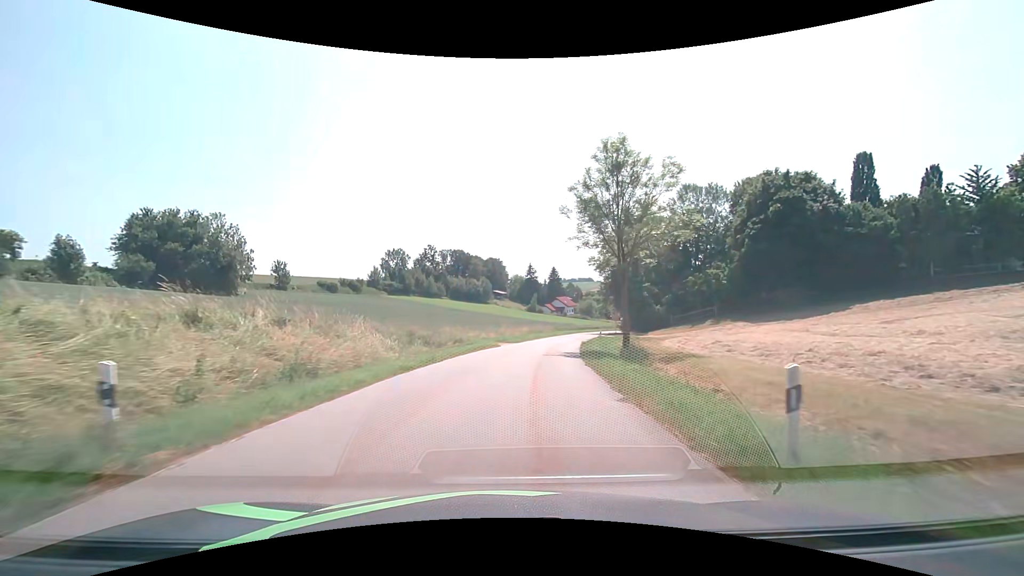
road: tertiary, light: Day
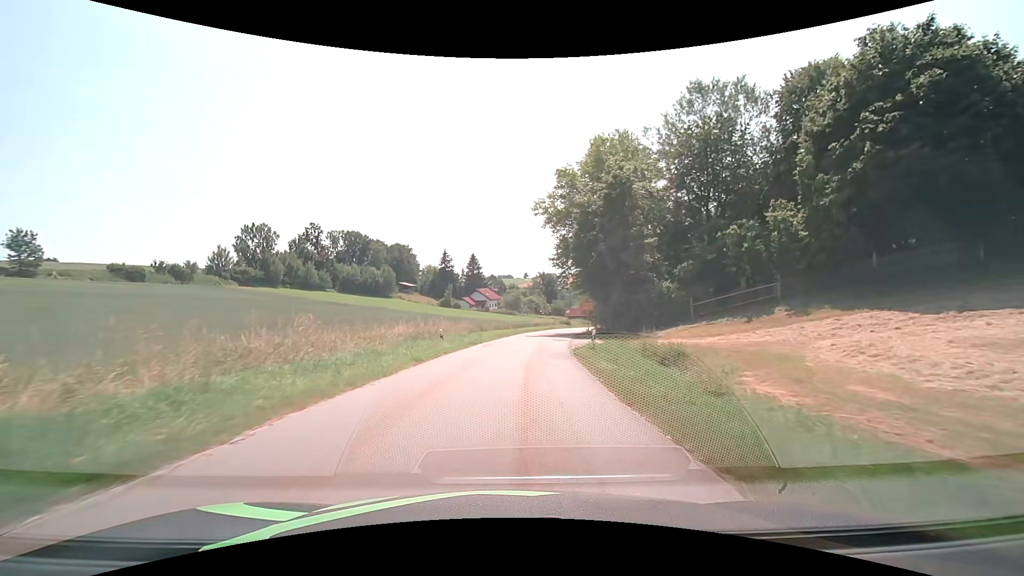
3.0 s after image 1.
(+3.5, +37.9) m; +10°
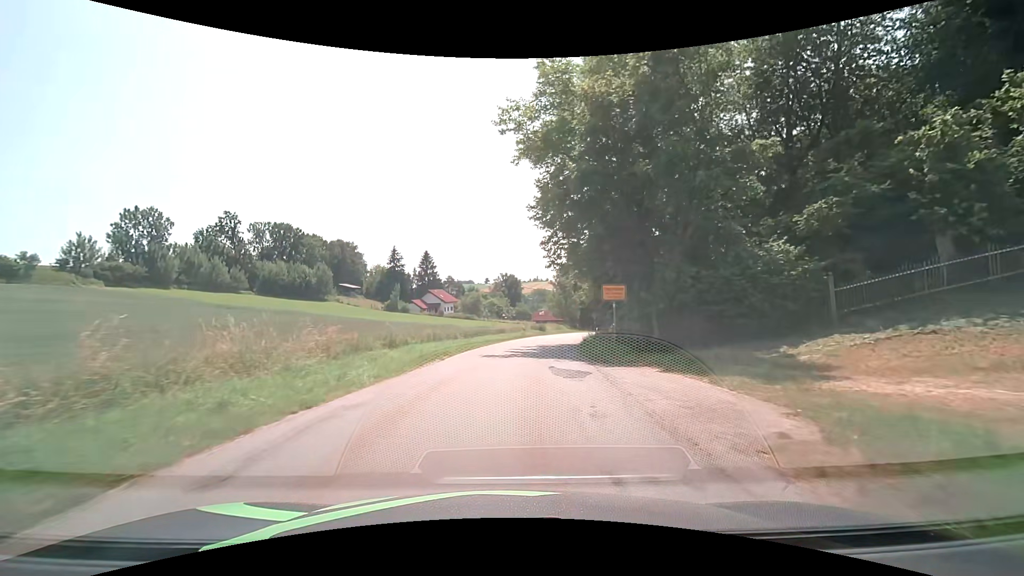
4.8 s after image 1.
(+0.8, +22.3) m; +4°
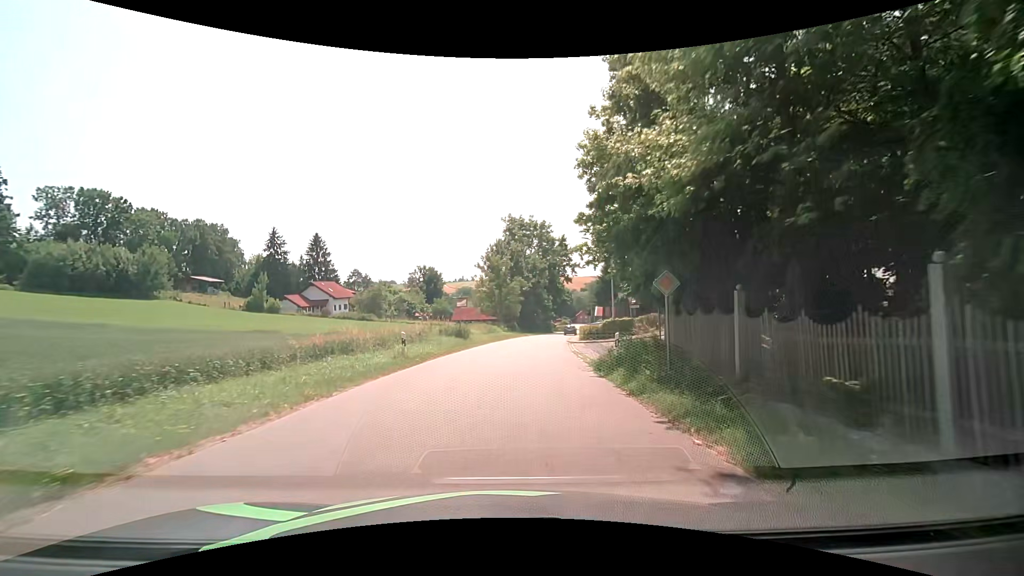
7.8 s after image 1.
(+2.3, +32.8) m; +8°
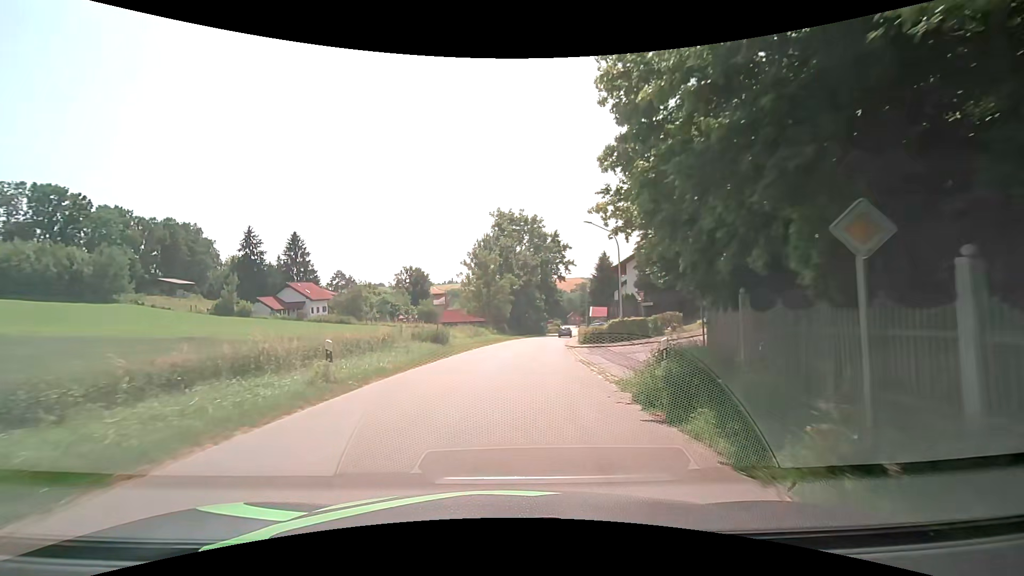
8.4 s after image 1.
(+0.1, +6.1) m; +1°
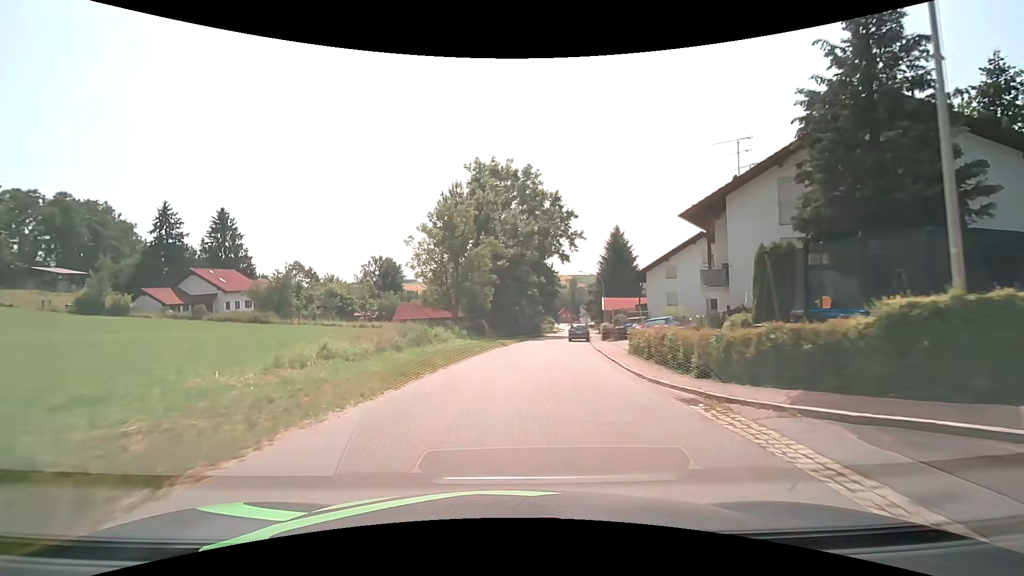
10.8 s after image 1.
(+0.6, +24.9) m; +2°
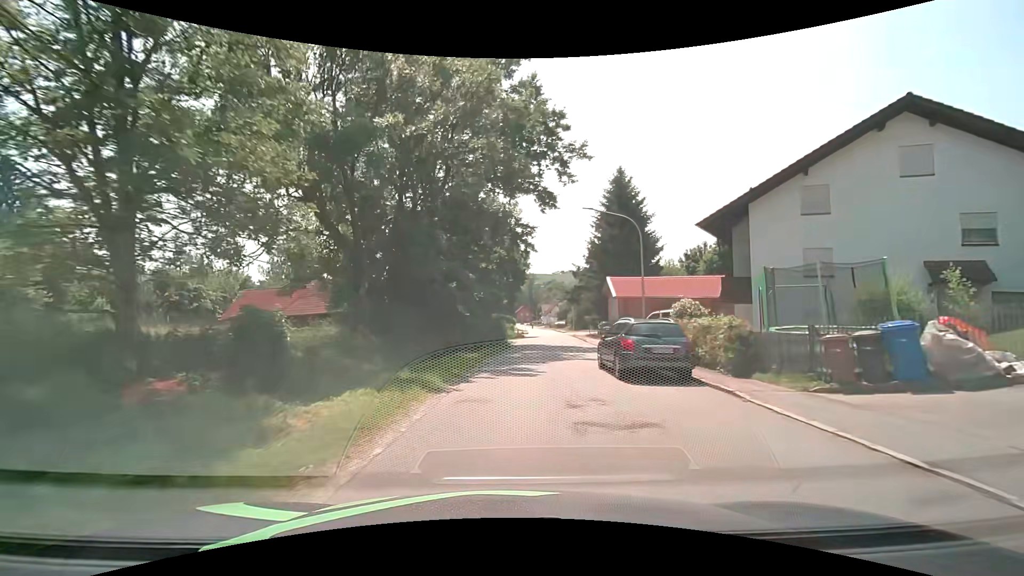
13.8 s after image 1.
(+1.1, +30.4) m; +5°
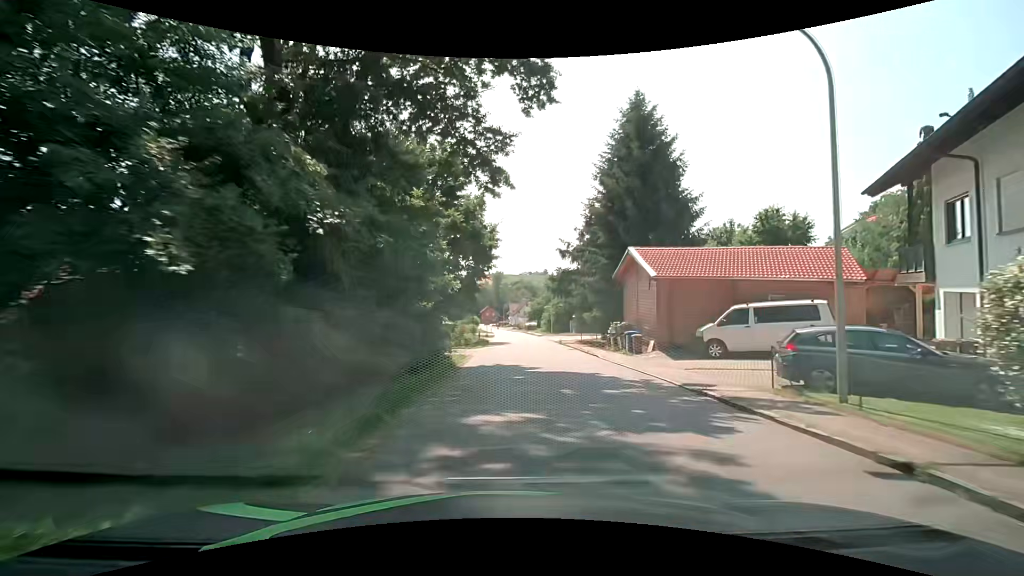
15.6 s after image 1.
(+0.7, +17.5) m; +5°
